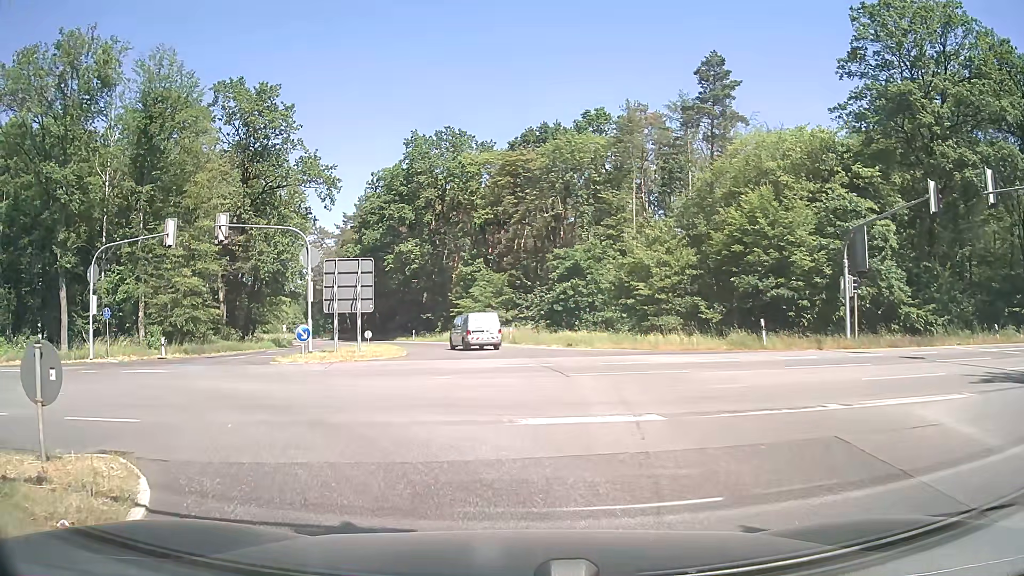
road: secondary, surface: asphalt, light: Day
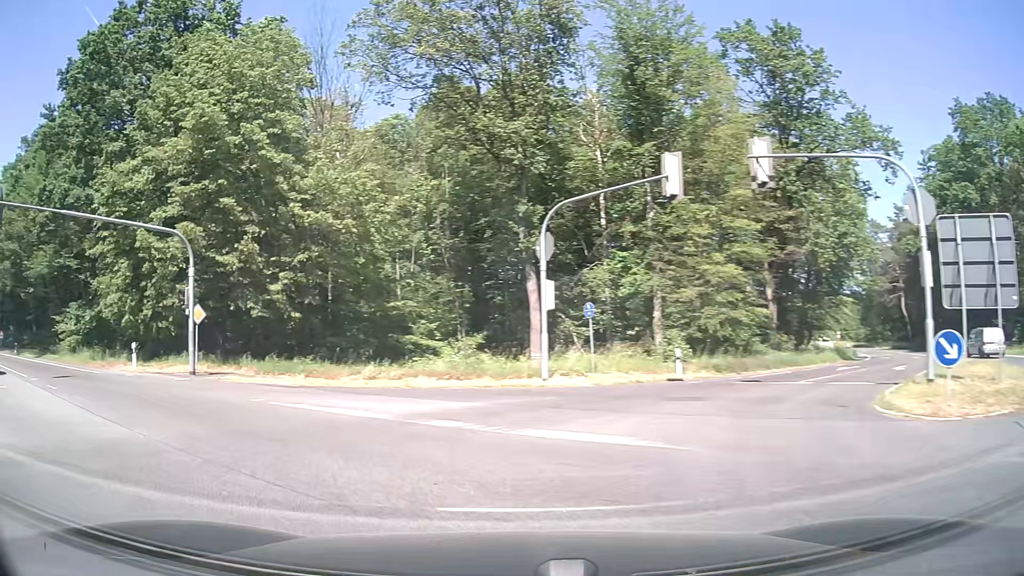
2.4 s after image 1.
(-4.7, +13.1) m; -47°
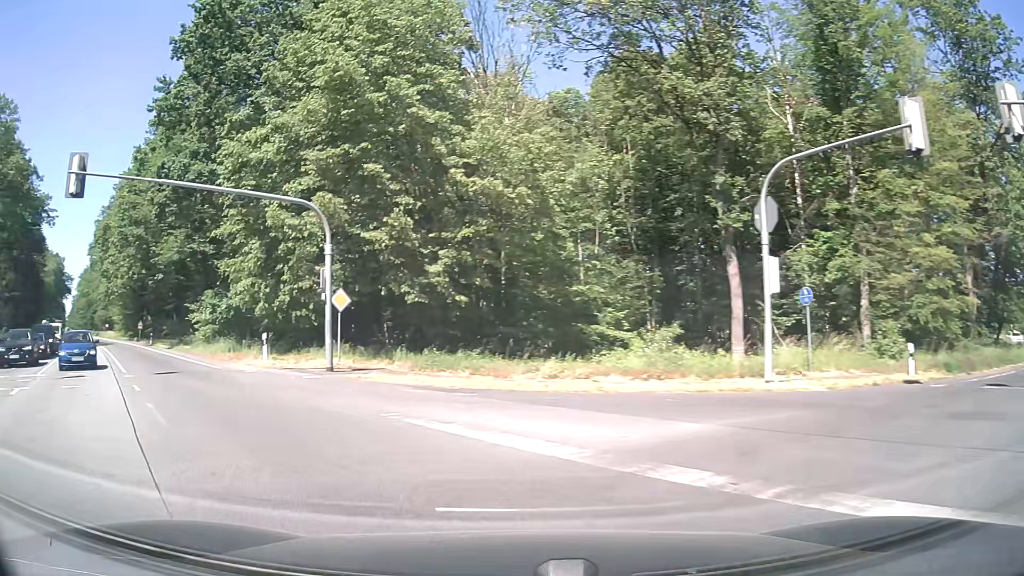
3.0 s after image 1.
(-0.6, +4.4) m; -16°
(-2, +10) (-7, +18) (-13, +26) (-19, +34) (-25, +42) (-32, +50) (-38, +58) (-44, +66) (-50, +74) (-56, +81) m
